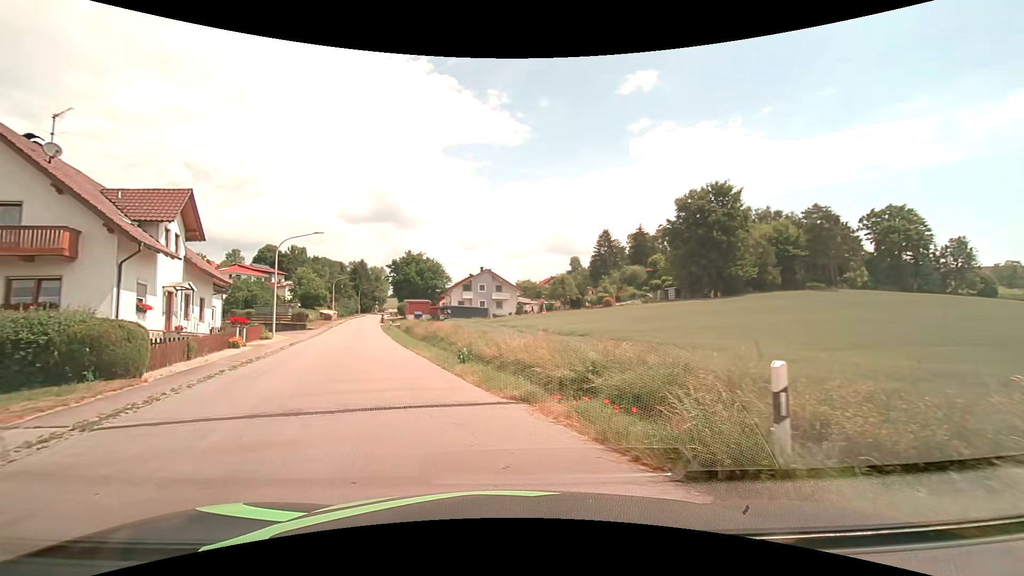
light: Day
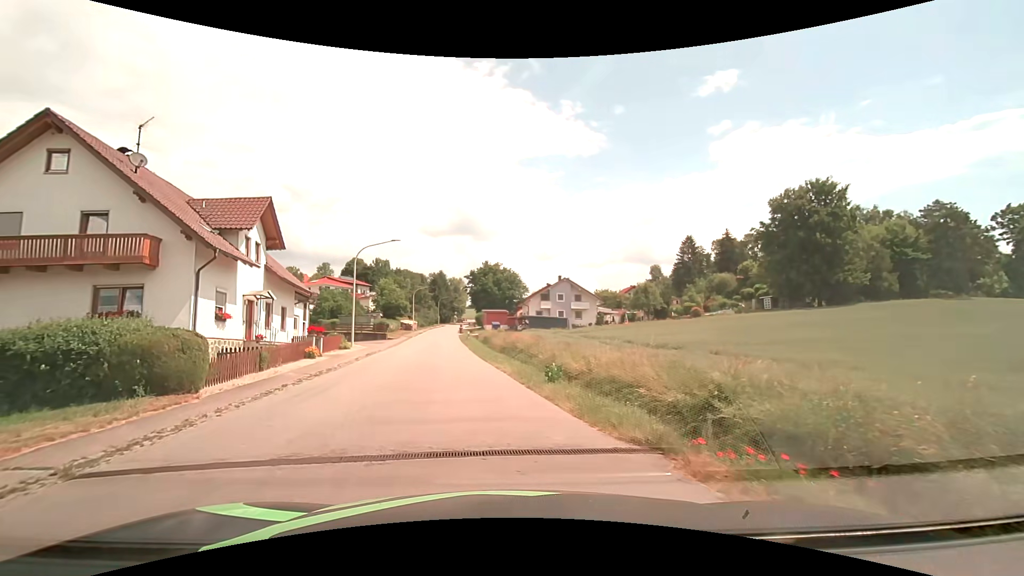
(-0.3, +2.6) m; -11°
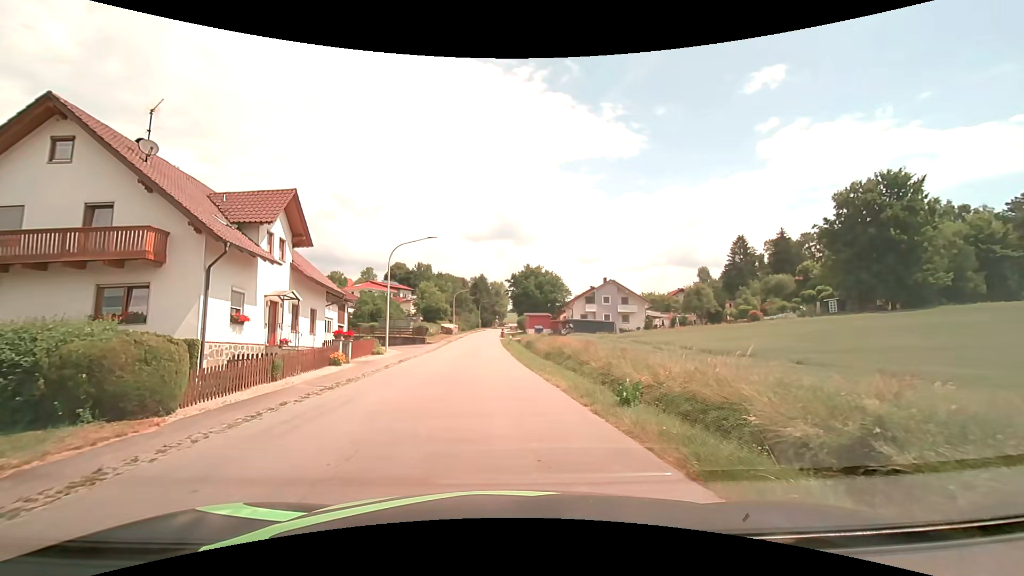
(-0.1, +3.2) m; -5°
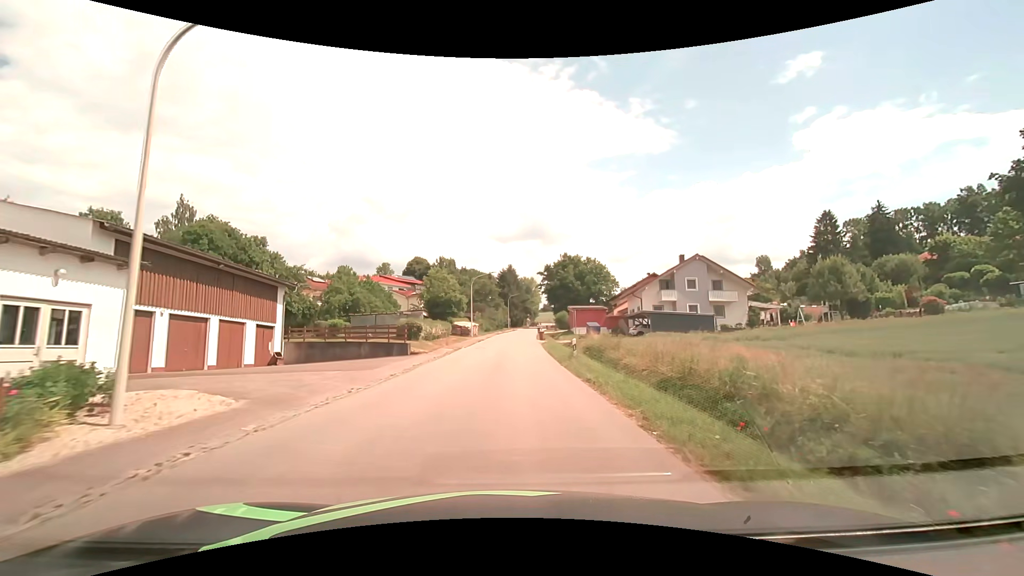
(-1.0, +24.4) m; -3°
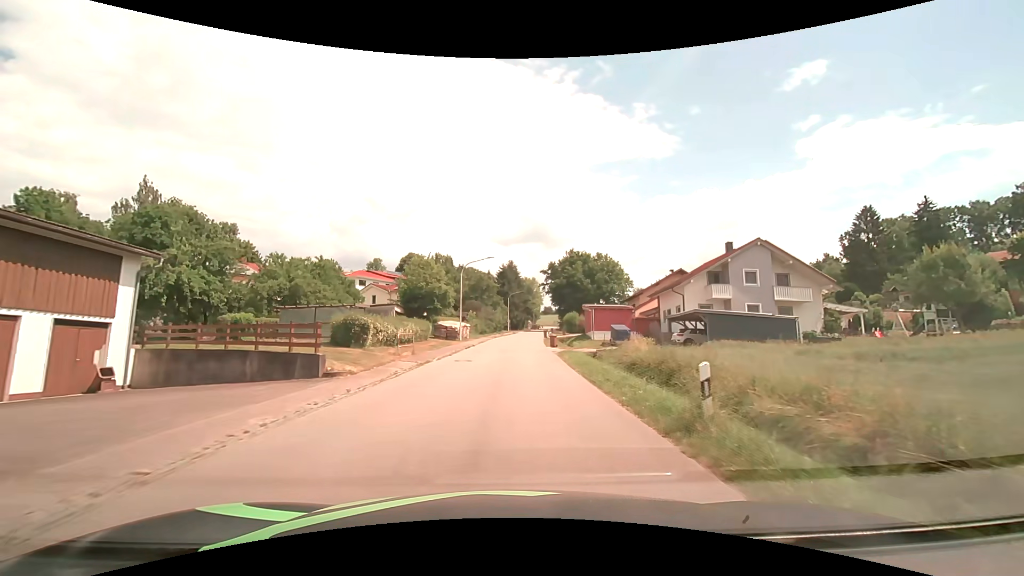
(-0.1, +13.4) m; 0°
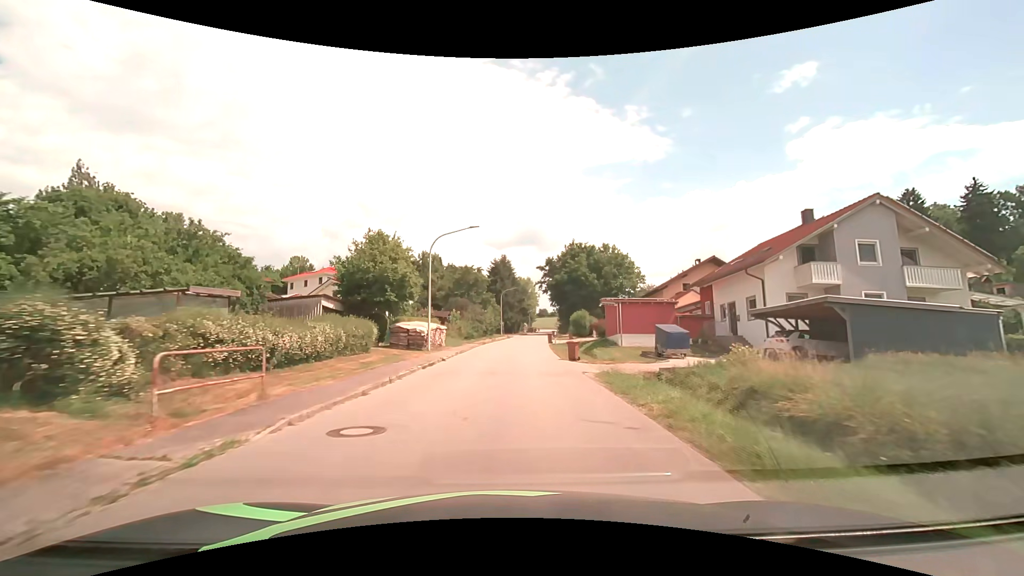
(+0.1, +14.5) m; +1°
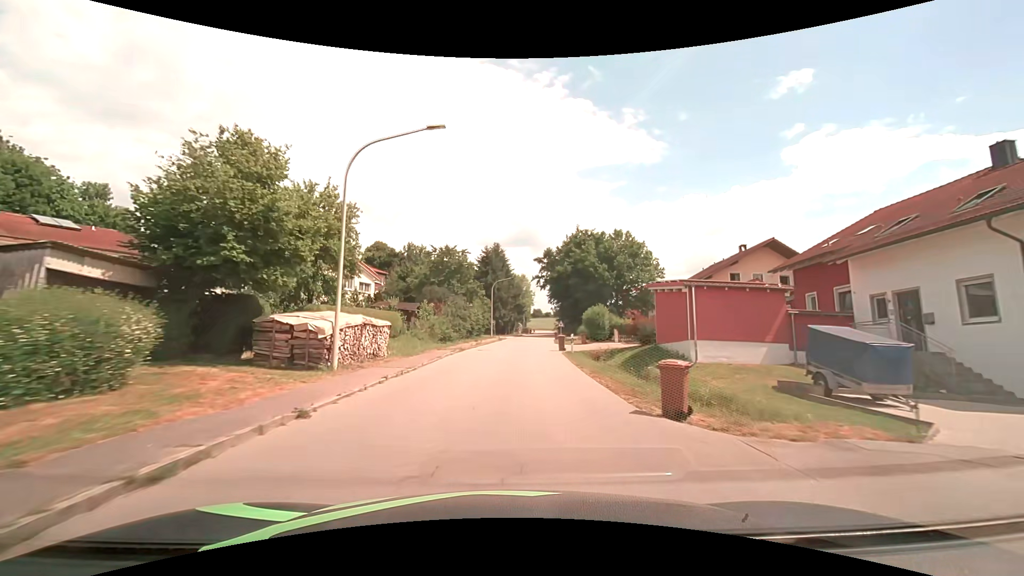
(+0.1, +14.9) m; +1°
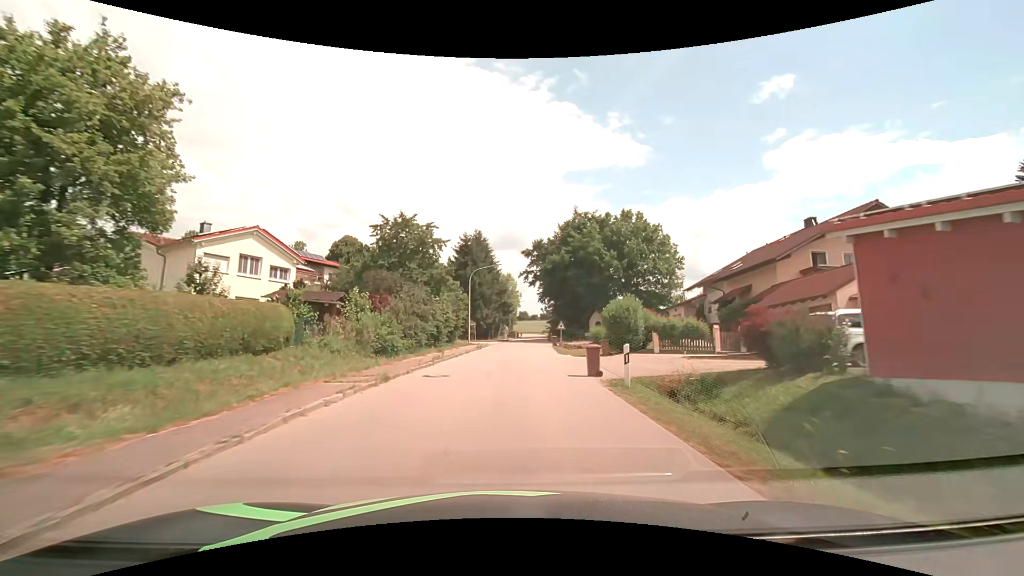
(+0.2, +15.0) m; +1°
